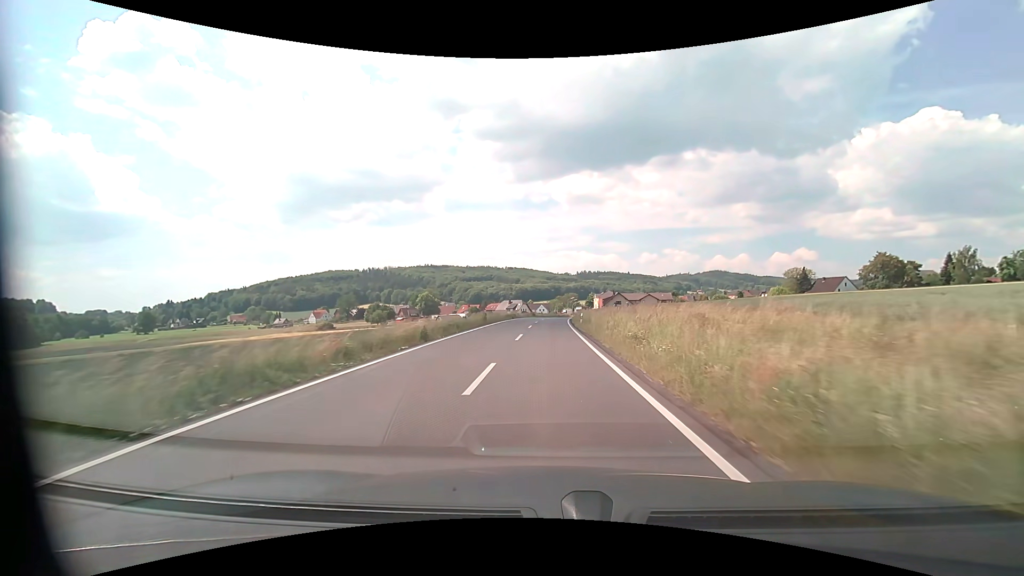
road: secondary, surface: asphalt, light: Day
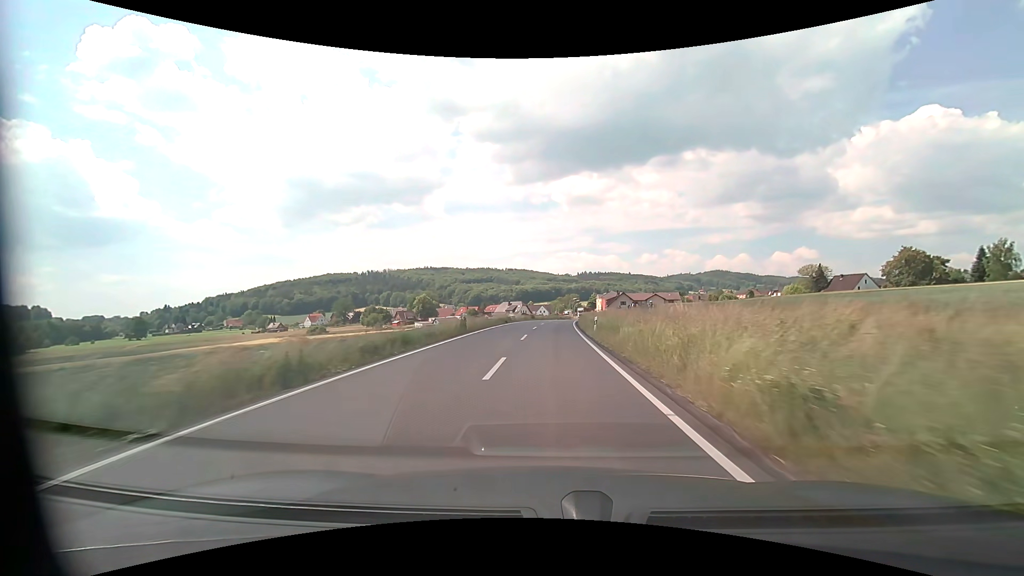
(0.0, +10.3) m; 0°
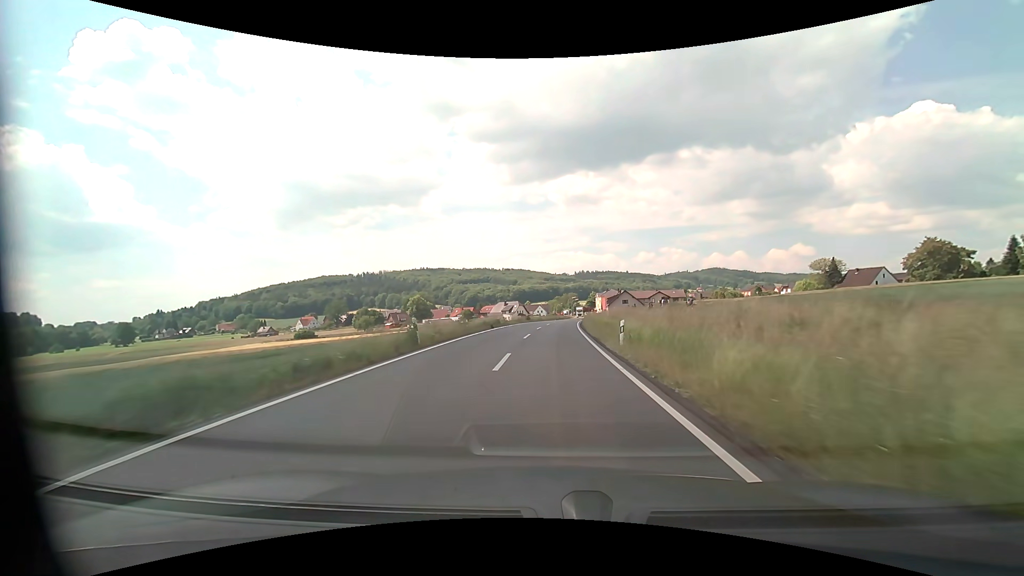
(0.0, +10.5) m; 0°
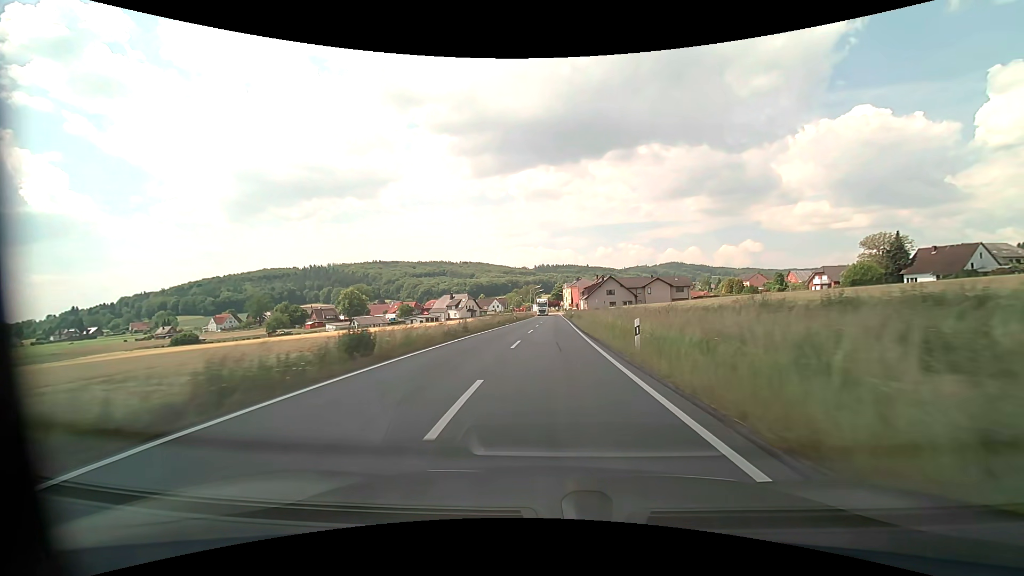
(+1.4, +53.5) m; +4°
